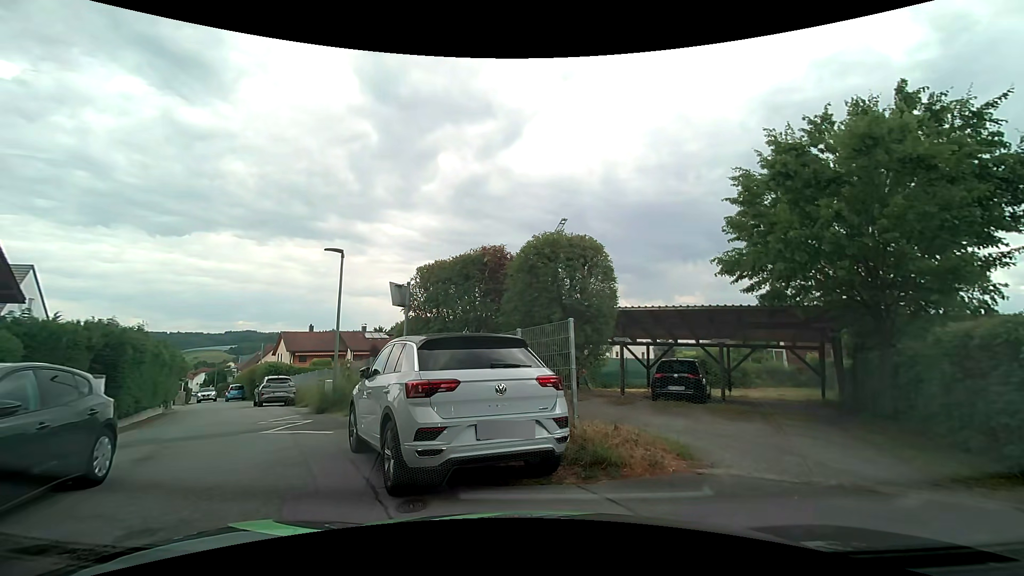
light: Day
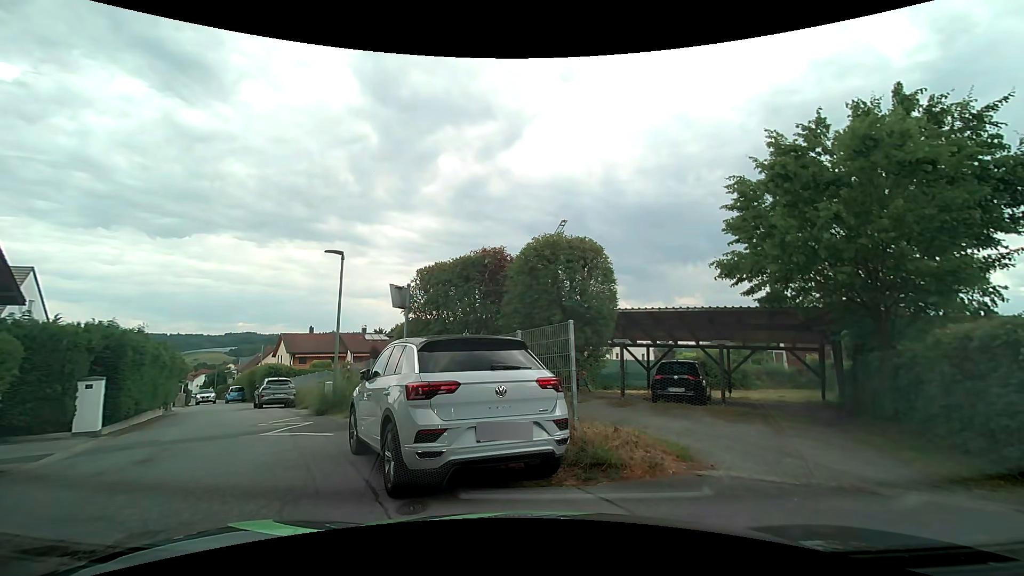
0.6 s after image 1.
(0.0, +0.1) m; 0°
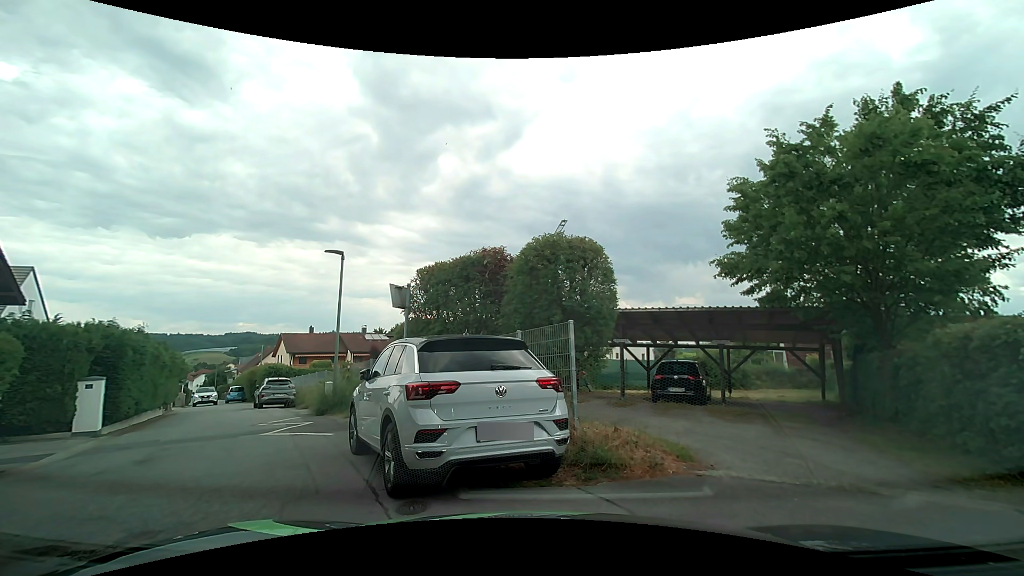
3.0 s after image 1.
(0.0, 0.0) m; 0°
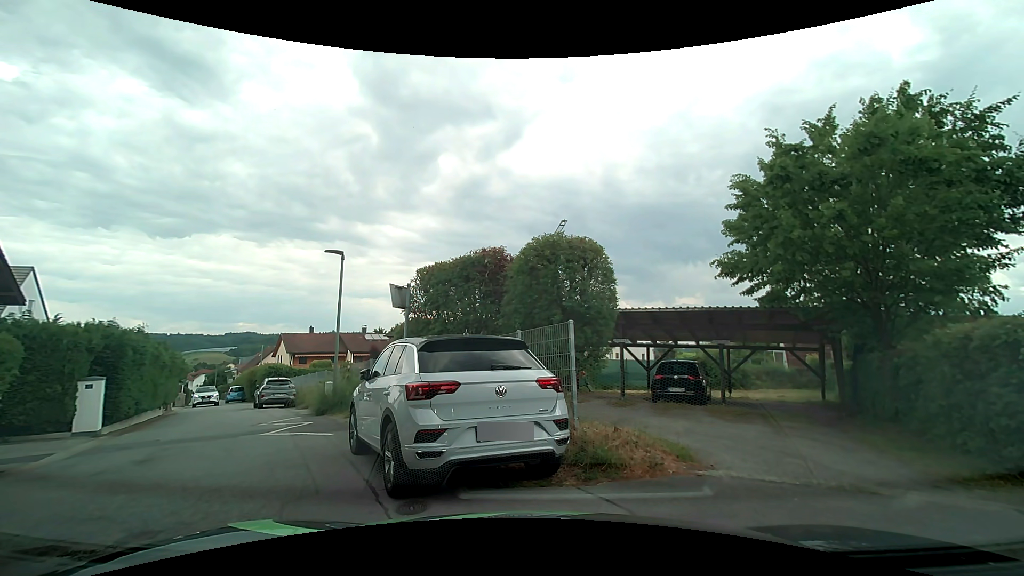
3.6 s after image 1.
(0.0, 0.0) m; 0°
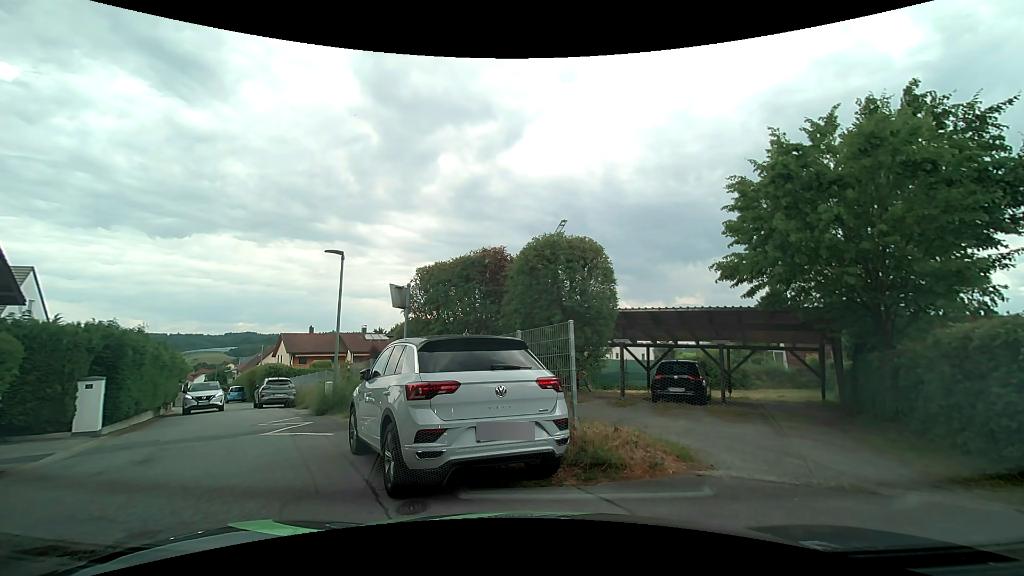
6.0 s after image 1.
(0.0, 0.0) m; 0°
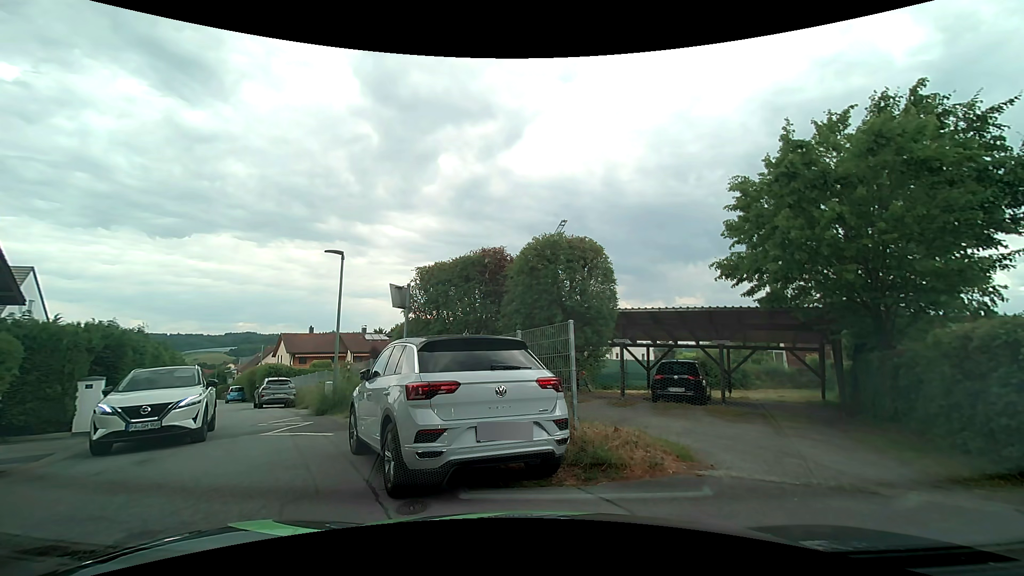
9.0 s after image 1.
(0.0, 0.0) m; 0°
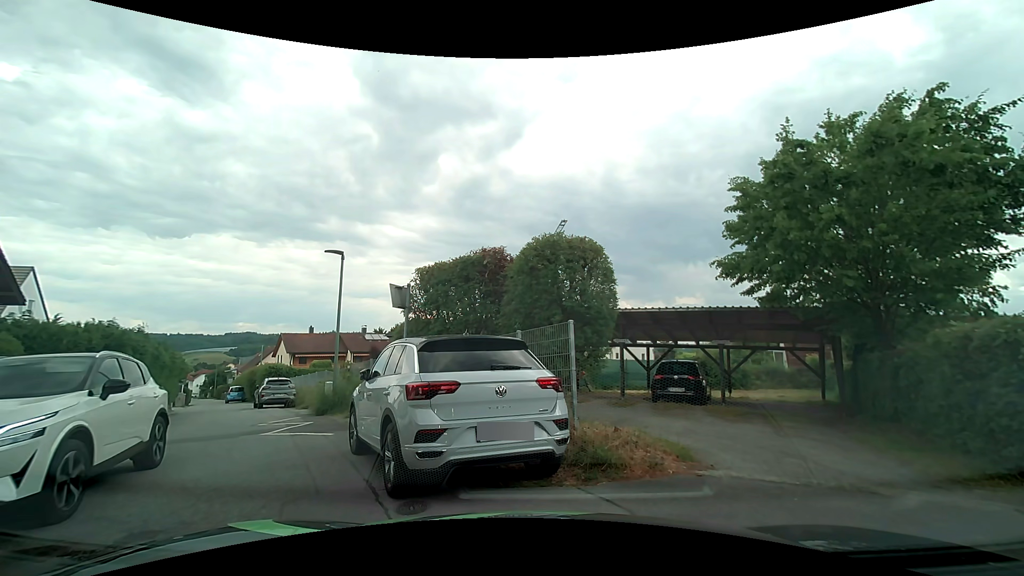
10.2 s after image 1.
(0.0, 0.0) m; 0°
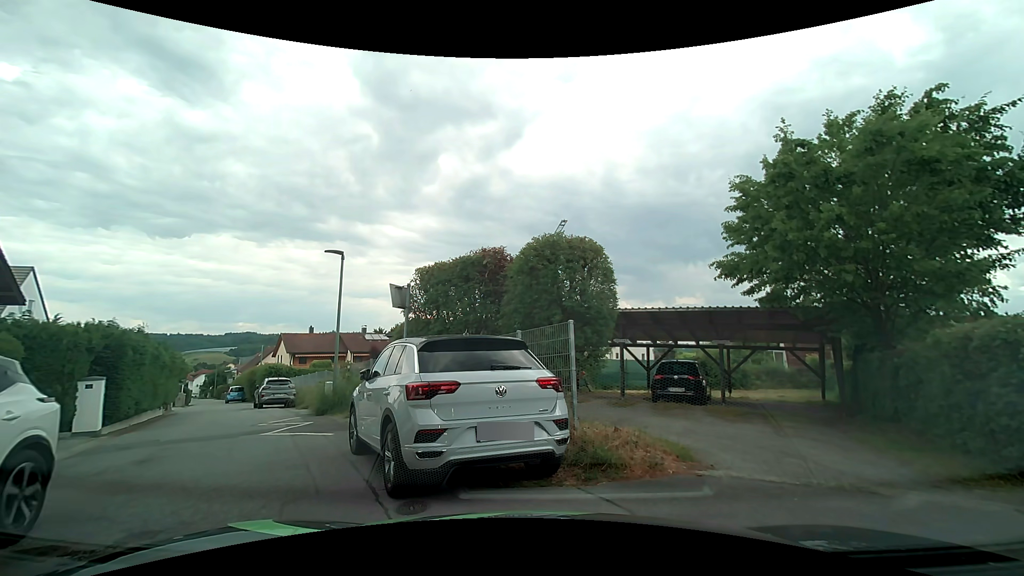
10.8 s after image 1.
(0.0, 0.0) m; 0°
(-3, +9) (-8, +18) (-13, +26) (-19, +35) (-24, +43) (-29, +52) (-34, +61) (-39, +69) (-45, +77) (-50, +86) m
